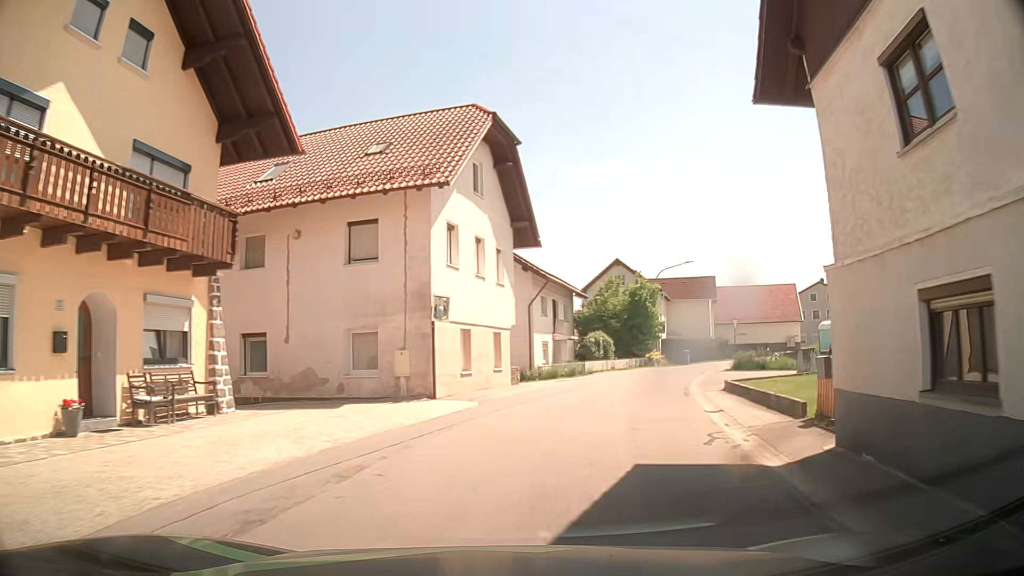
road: tertiary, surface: asphalt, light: Day
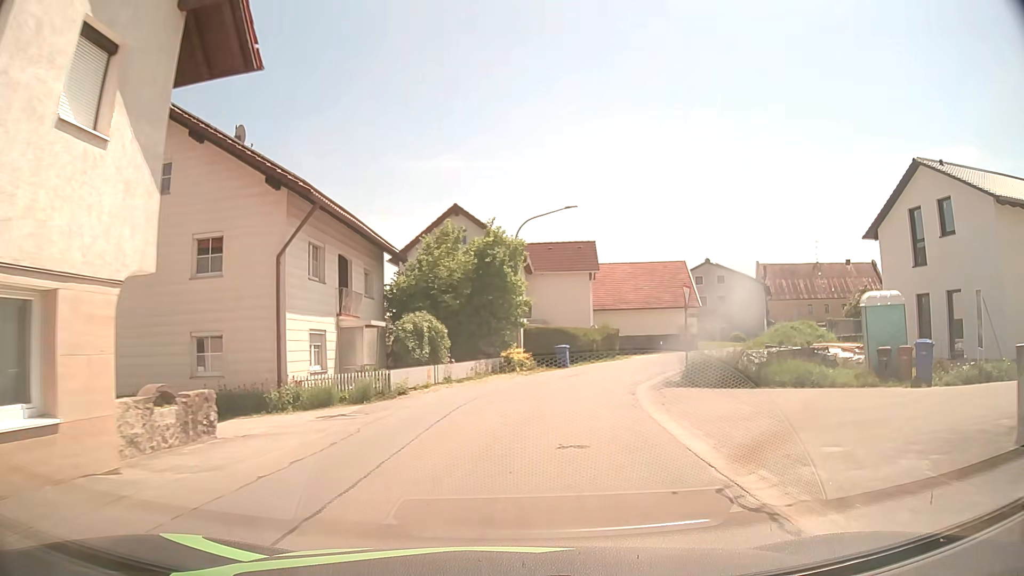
(+2.7, +17.9) m; +15°
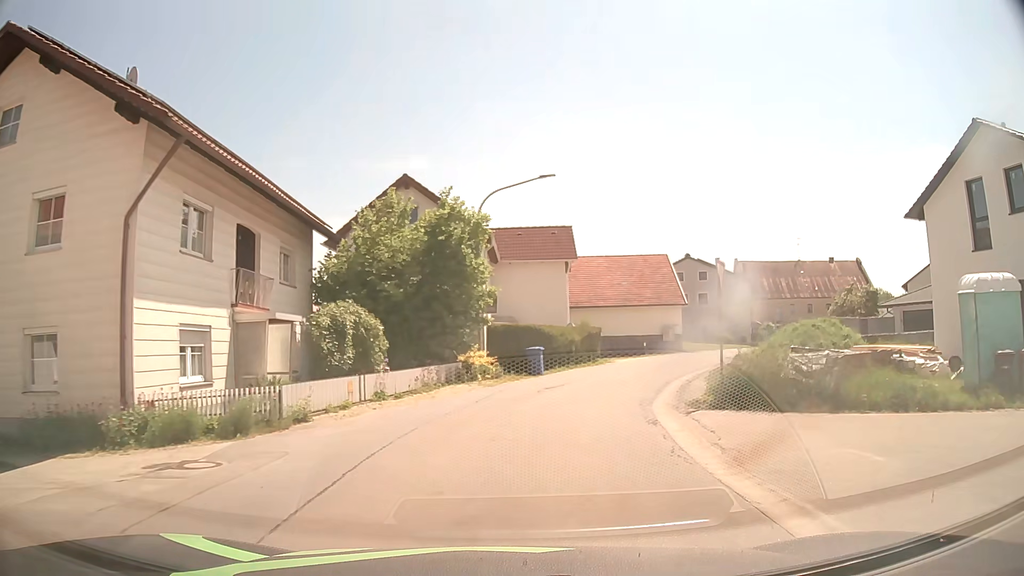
(+0.2, +6.1) m; +2°
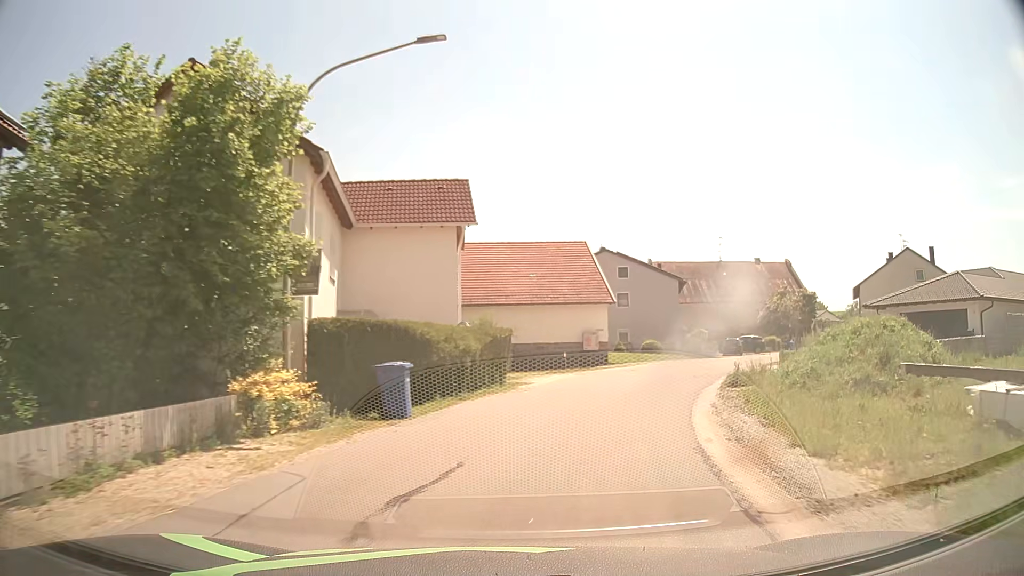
(+0.9, +12.4) m; +9°
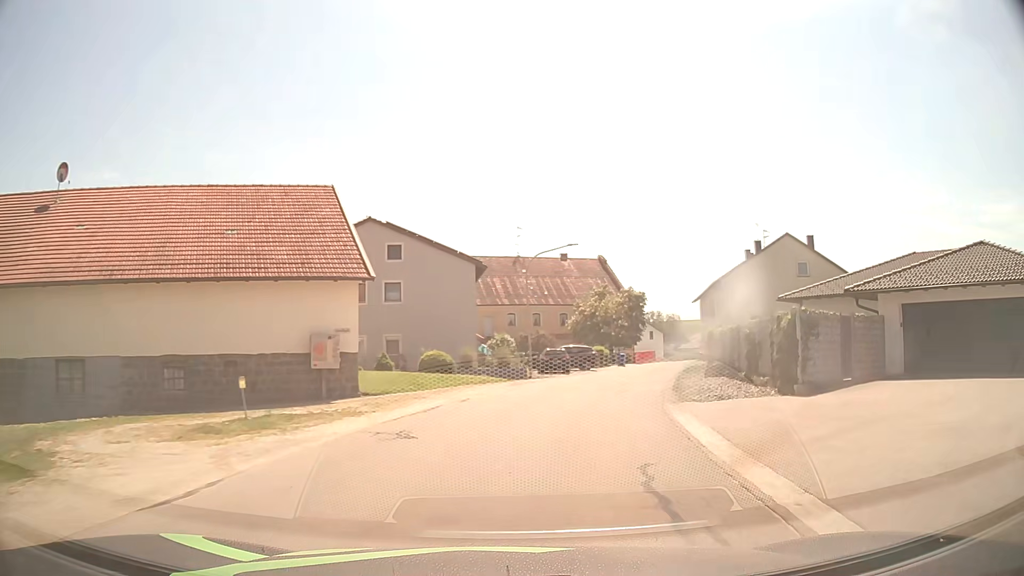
(+3.2, +18.8) m; +19°
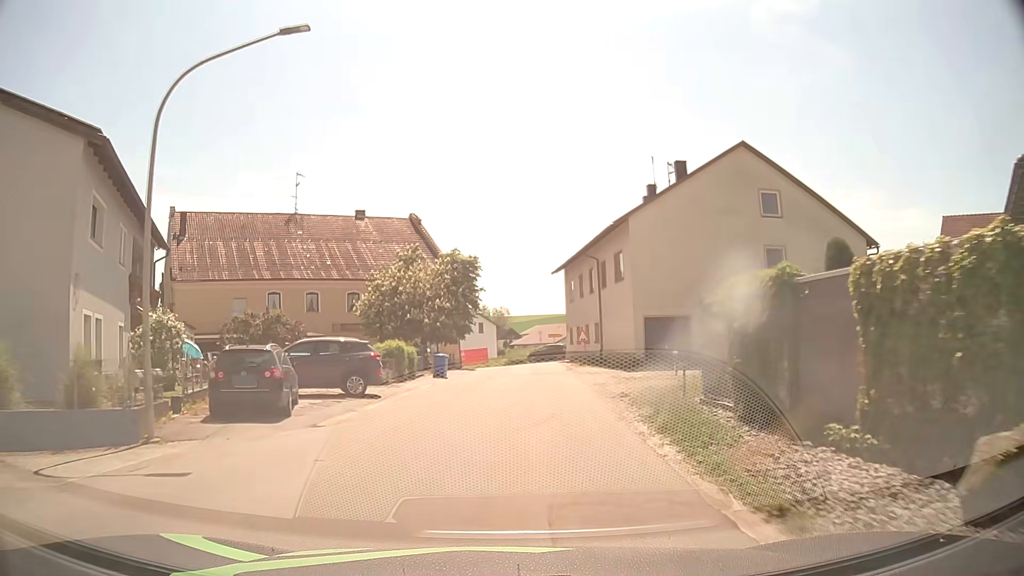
(+4.5, +25.9) m; +16°
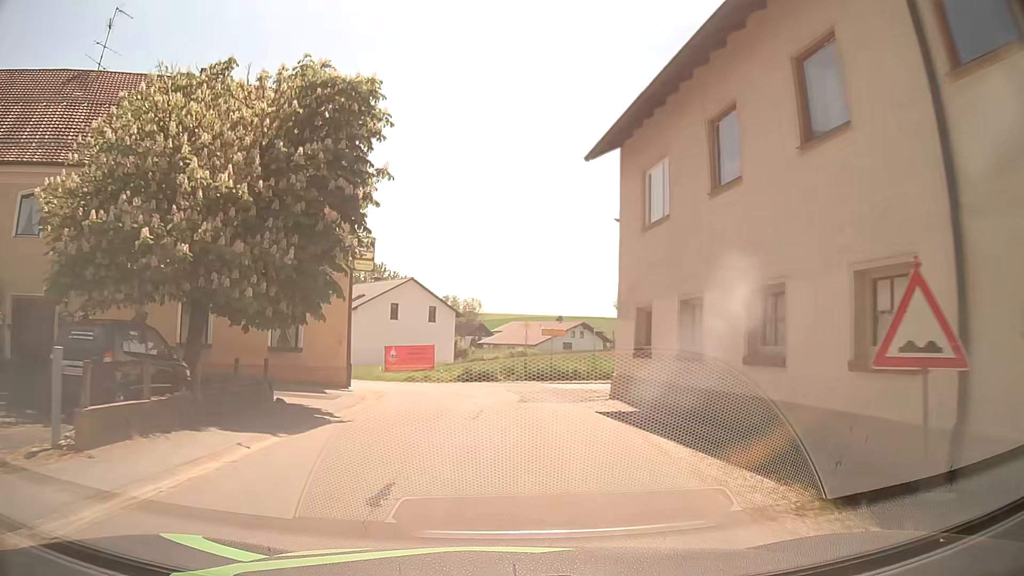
(+0.7, +30.5) m; +2°
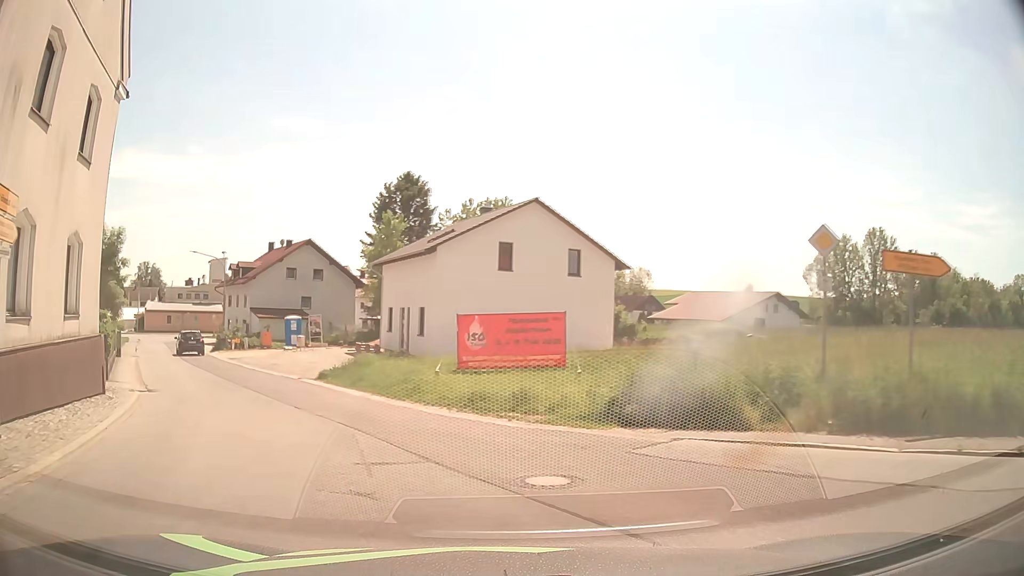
(-1.0, +24.9) m; -13°
(-2, +10) (-6, +19) (-12, +27) (-17, +36) (-23, +44) (-28, +53) (-33, +61) (-37, +70) (-42, +79) (-48, +87) m
